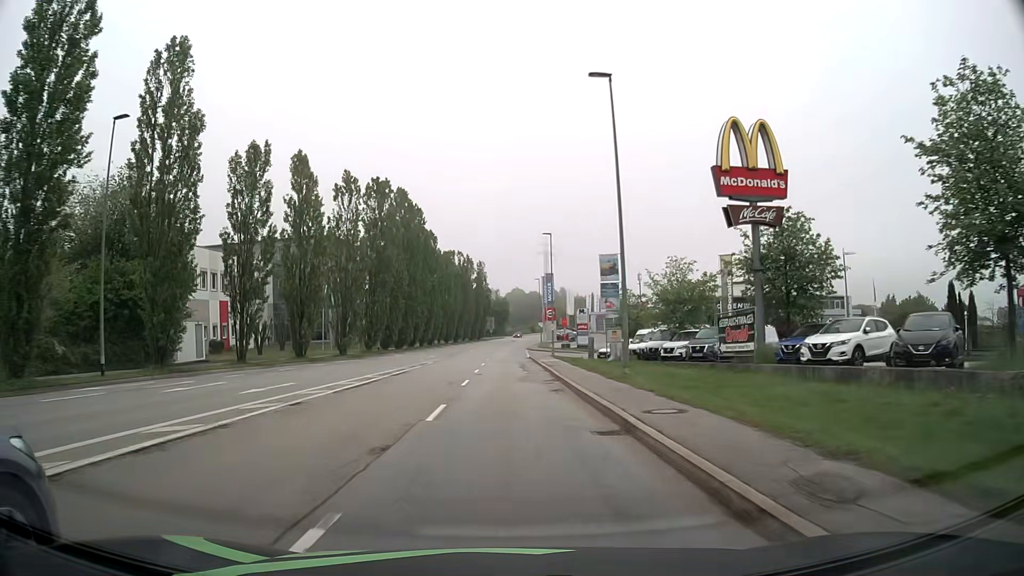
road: tertiary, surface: asphalt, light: Day
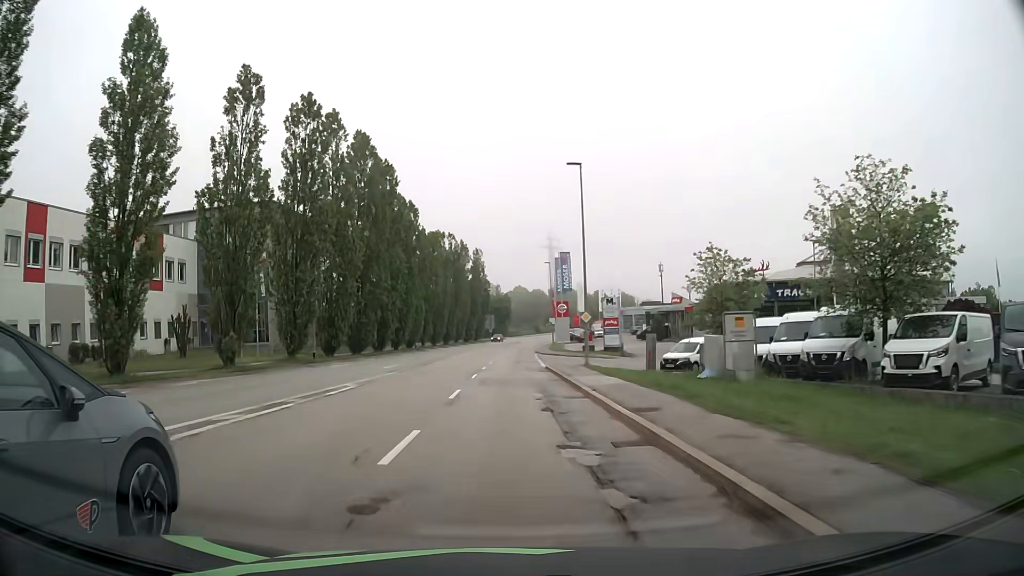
(0.0, +22.9) m; 0°
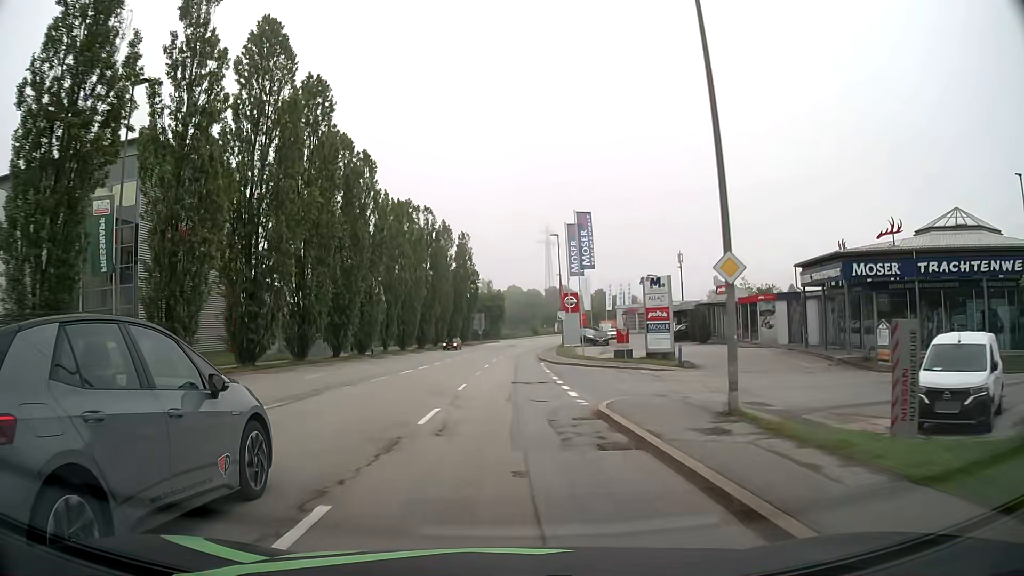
(+0.1, +22.9) m; 0°
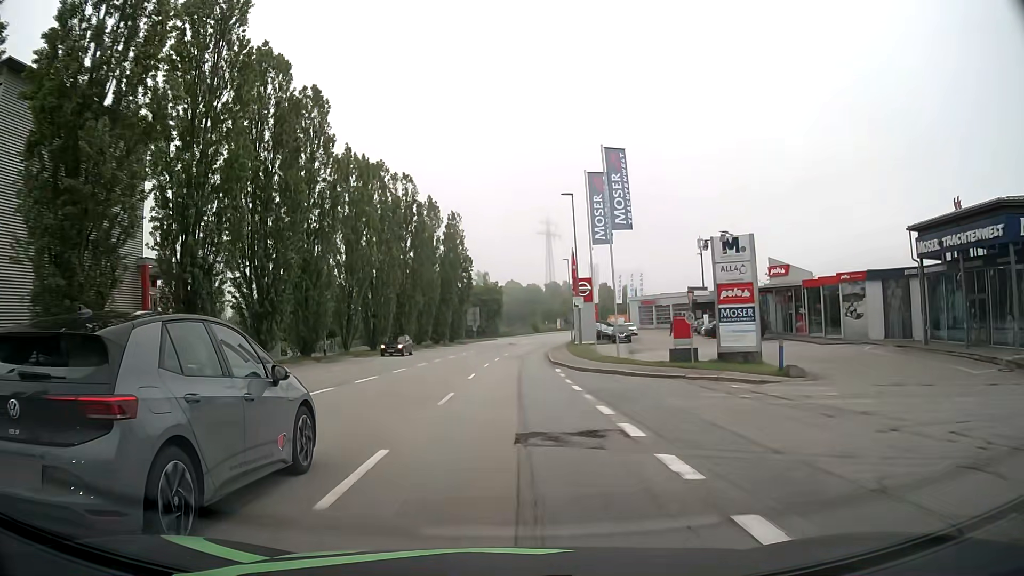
(+0.1, +15.2) m; +1°
